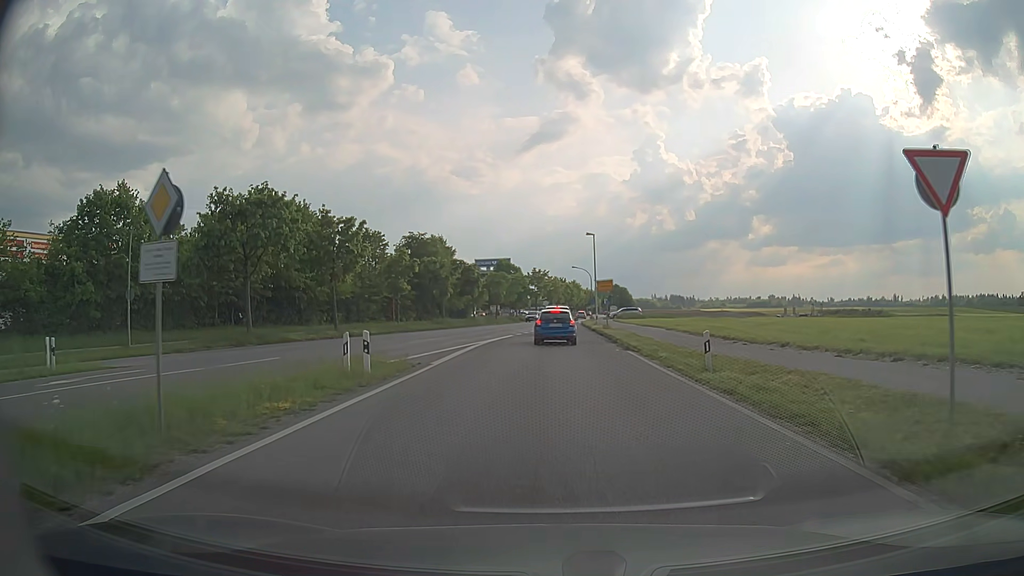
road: tertiary_link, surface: asphalt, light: Day
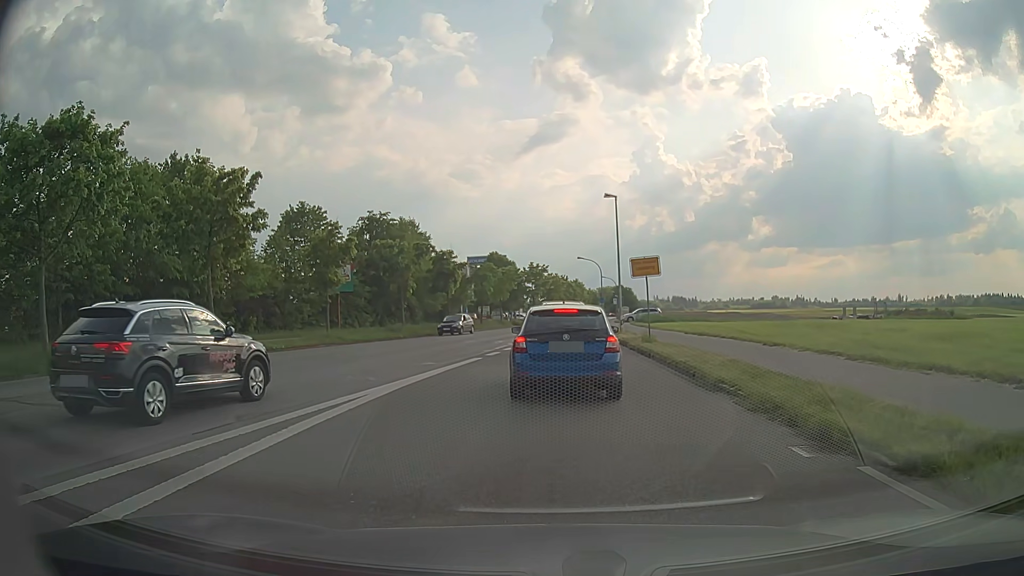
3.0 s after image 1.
(+0.1, +17.3) m; 0°
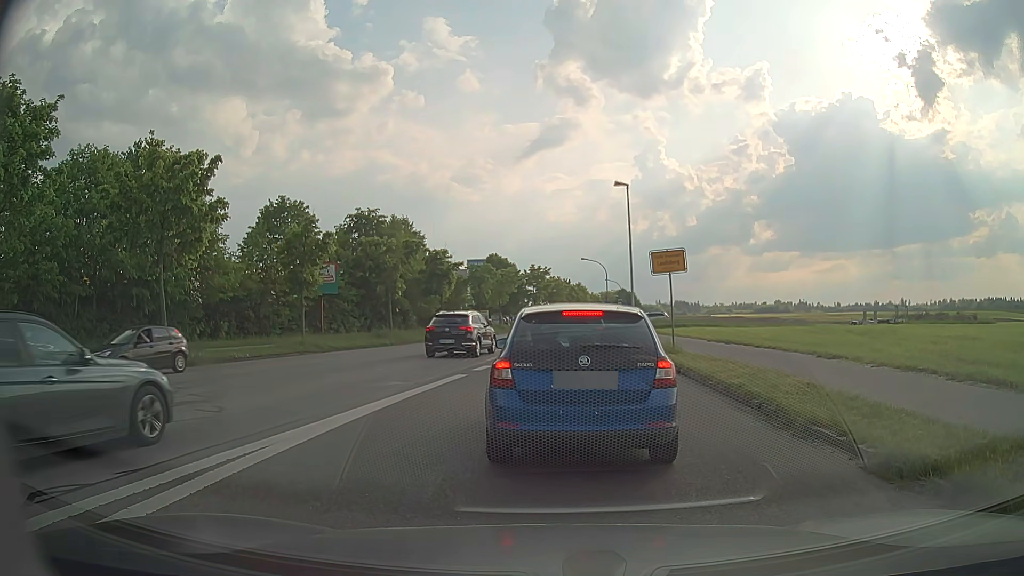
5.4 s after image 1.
(0.0, +4.0) m; 0°
(0, +10) (0, +20) (0, +30) (0, +40) (0, +50) (+1, +60) (+2, +70) (+4, +80) (+5, +90) (+6, +100) m
